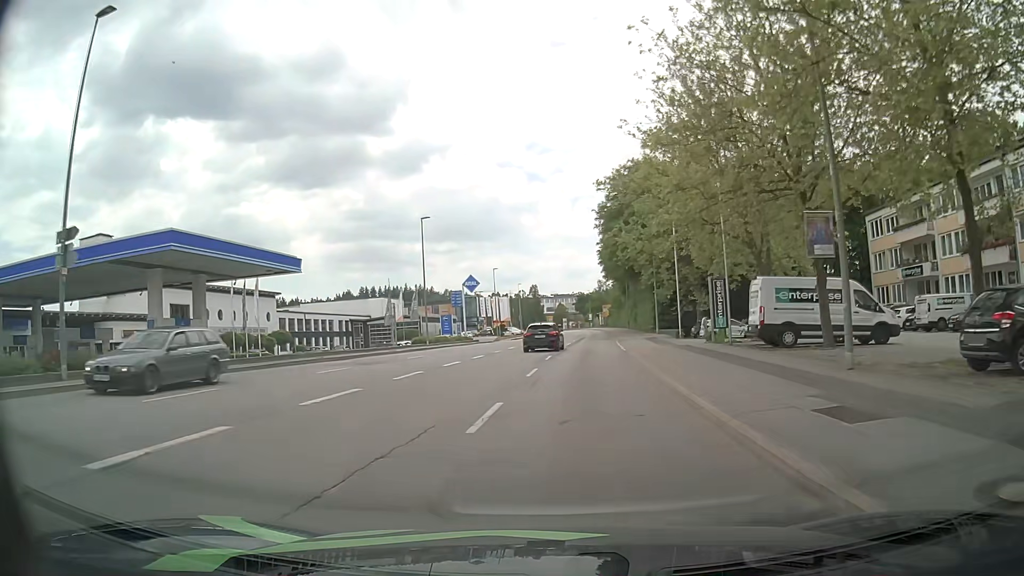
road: tertiary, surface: asphalt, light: Day
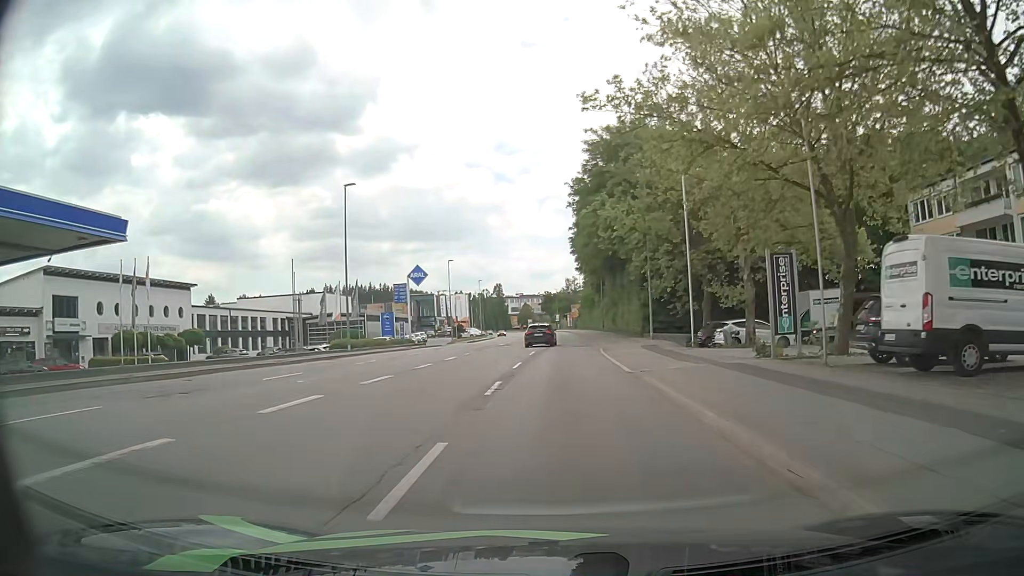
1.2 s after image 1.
(+0.4, +13.0) m; +3°
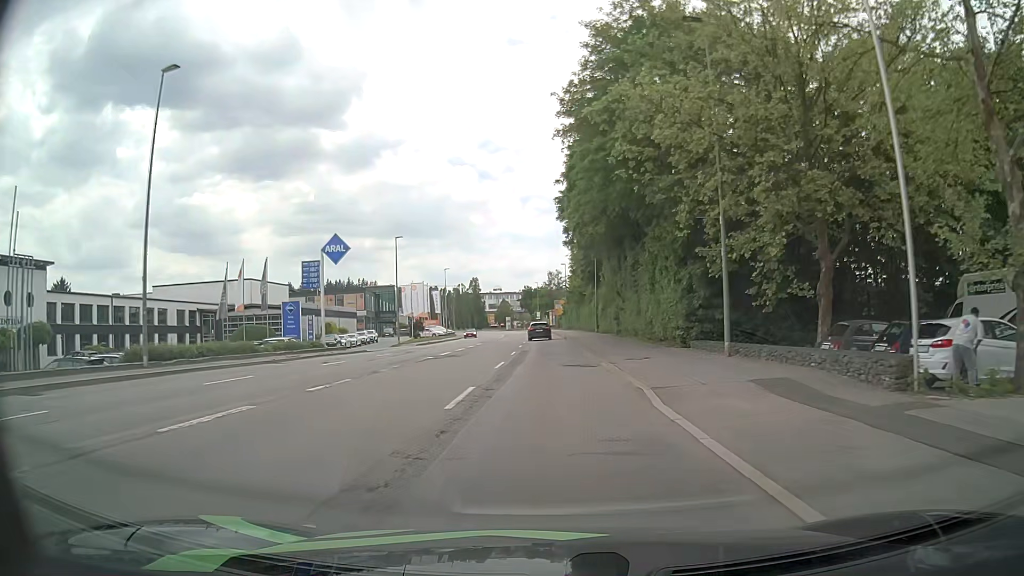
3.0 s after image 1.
(+0.6, +20.5) m; +2°
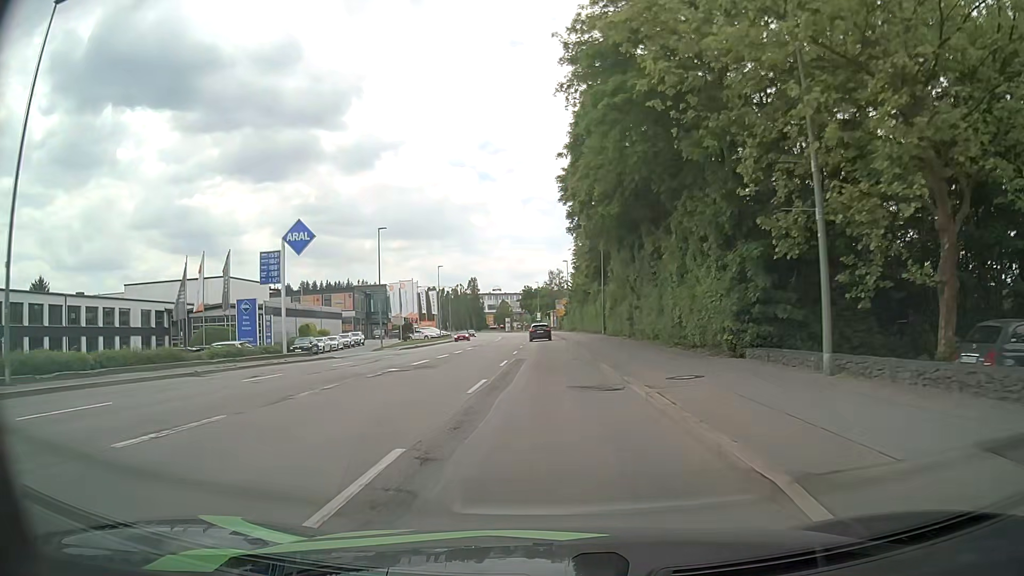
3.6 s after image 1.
(0.0, +7.1) m; 0°
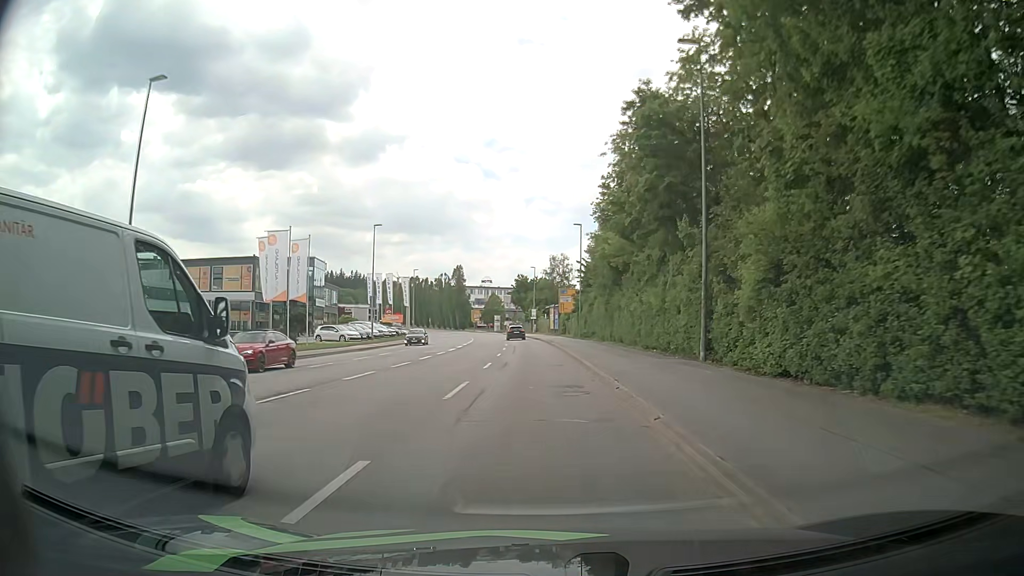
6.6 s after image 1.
(-0.2, +37.2) m; 0°
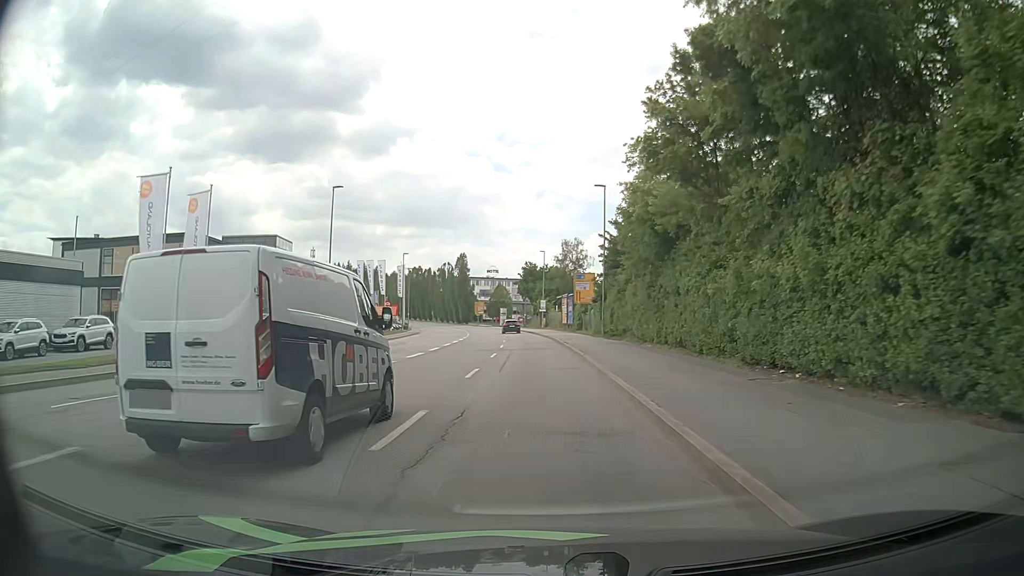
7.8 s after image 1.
(0.0, +14.8) m; -1°
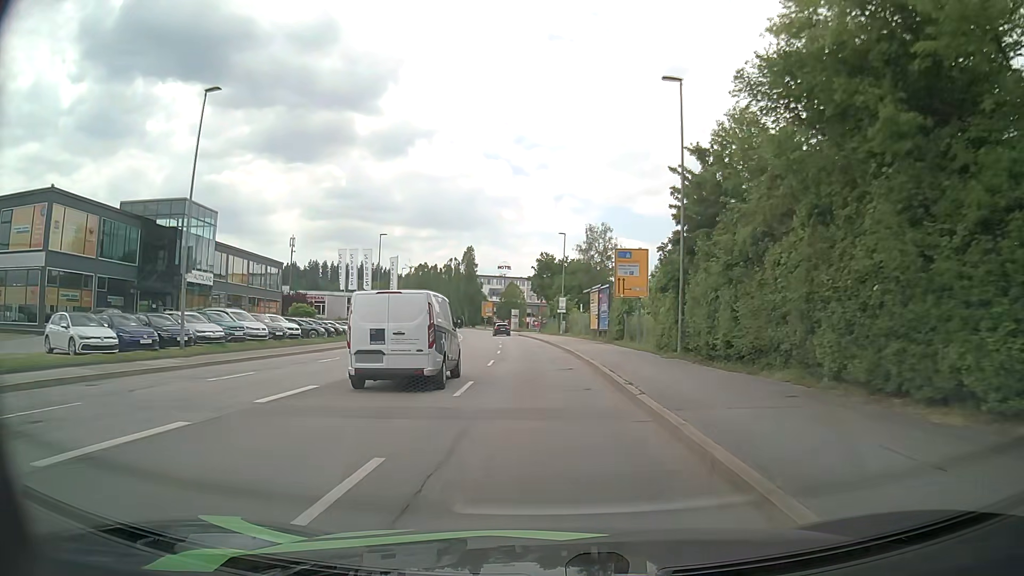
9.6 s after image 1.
(-0.3, +21.4) m; -1°
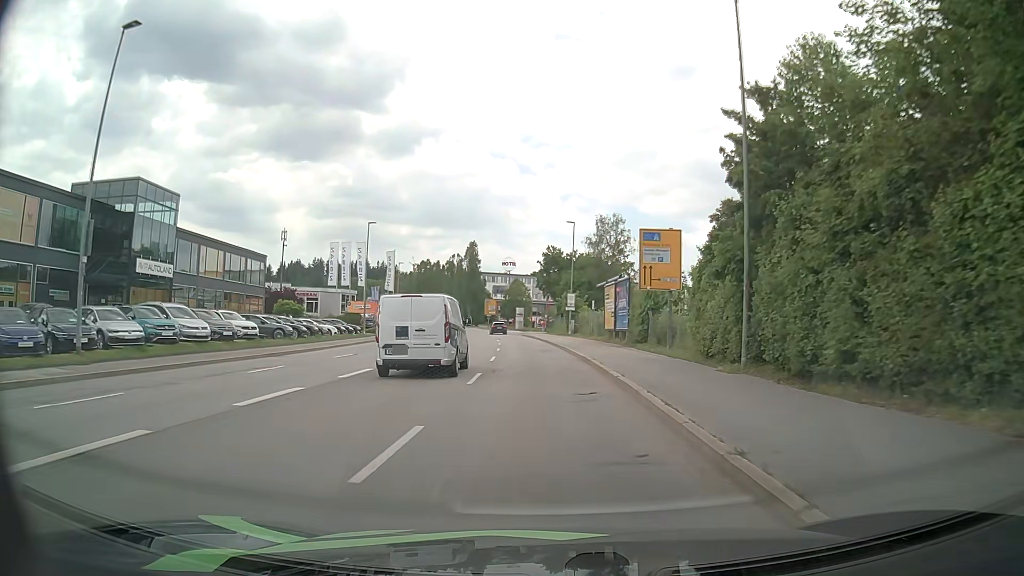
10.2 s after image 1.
(0.0, +7.1) m; -1°
